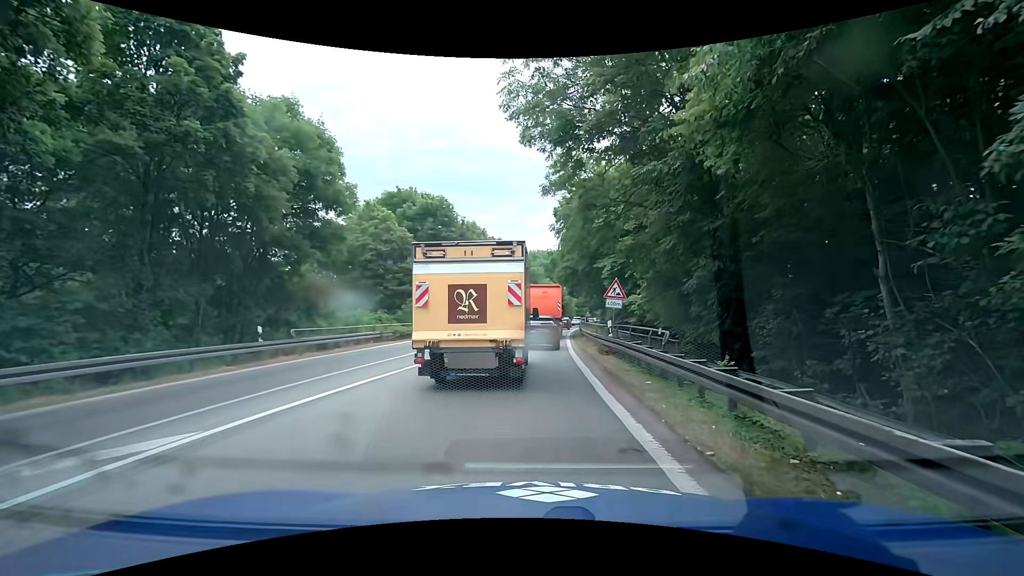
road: trunk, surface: asphalt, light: Day
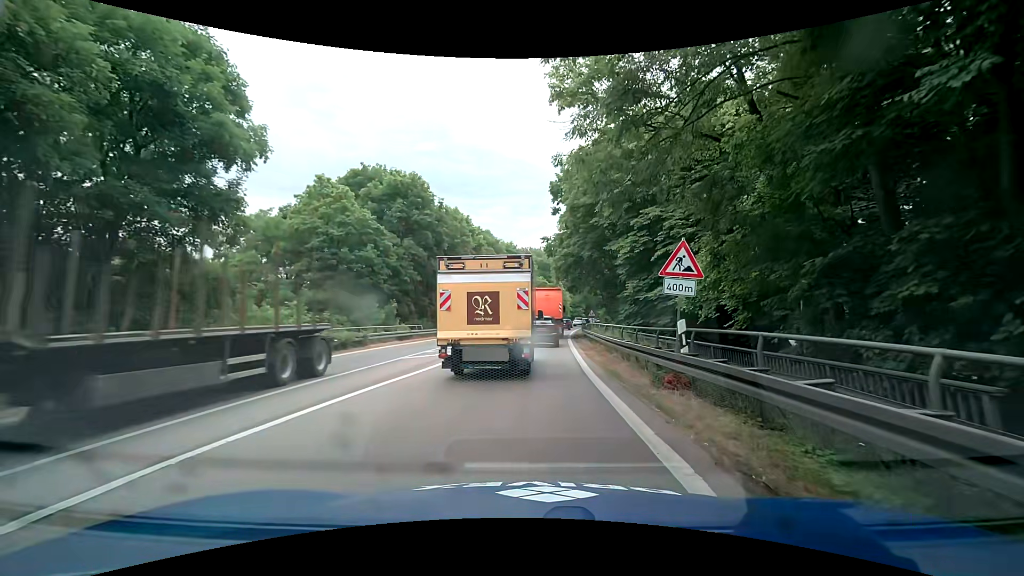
(-0.2, +9.3) m; -1°
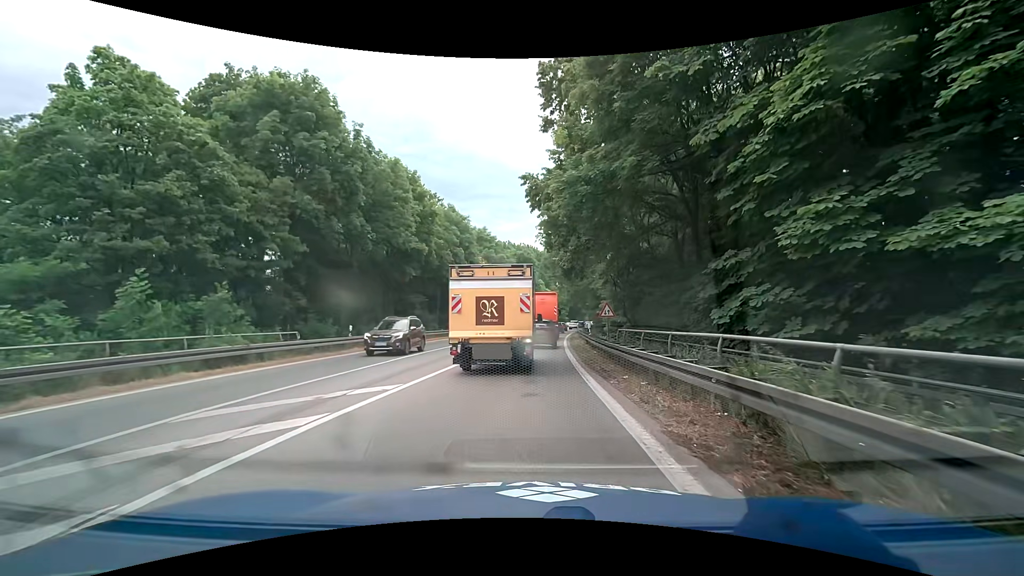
(+0.4, +18.1) m; +2°
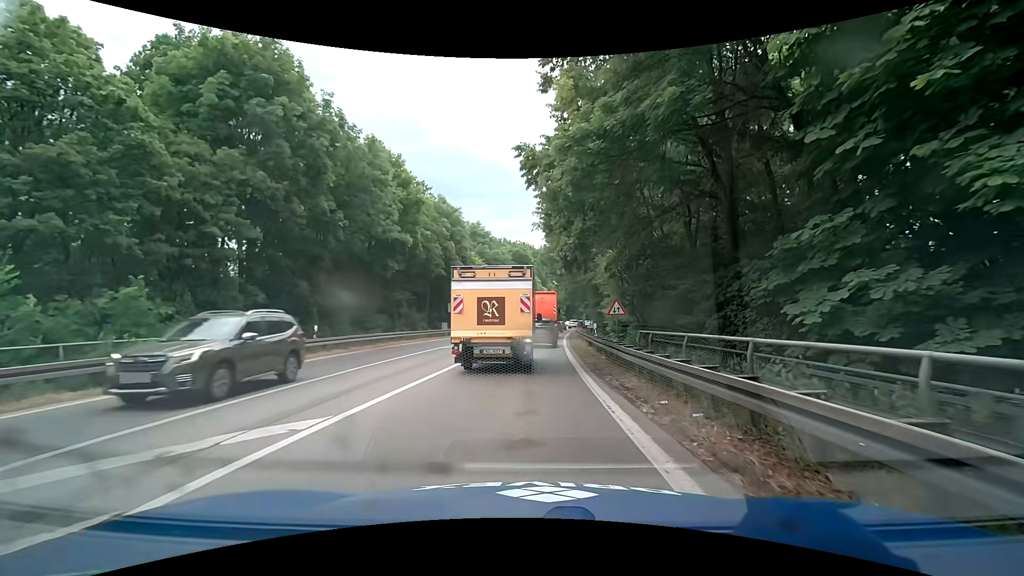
(0.0, +3.8) m; +1°
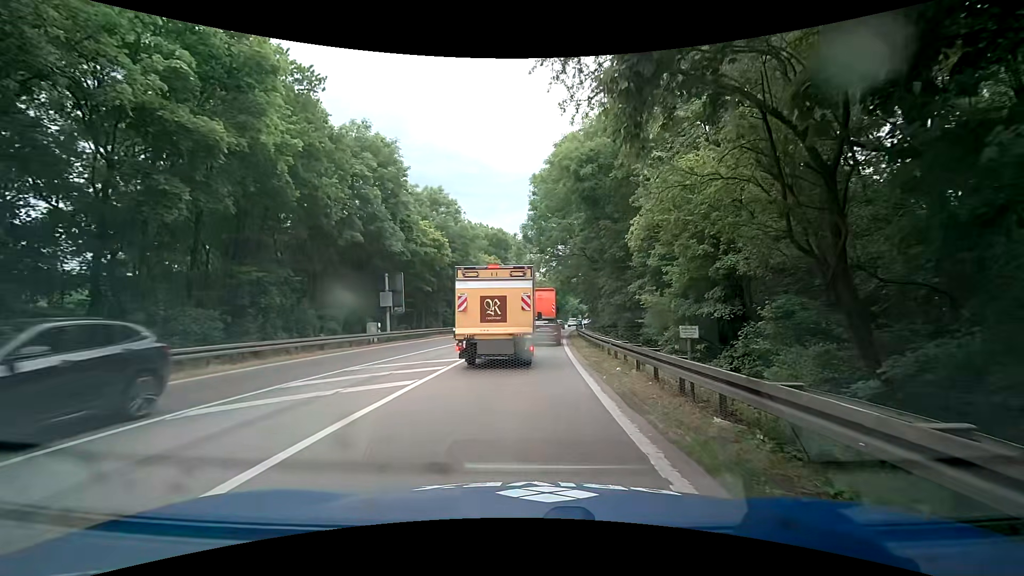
(+0.1, +19.5) m; +2°
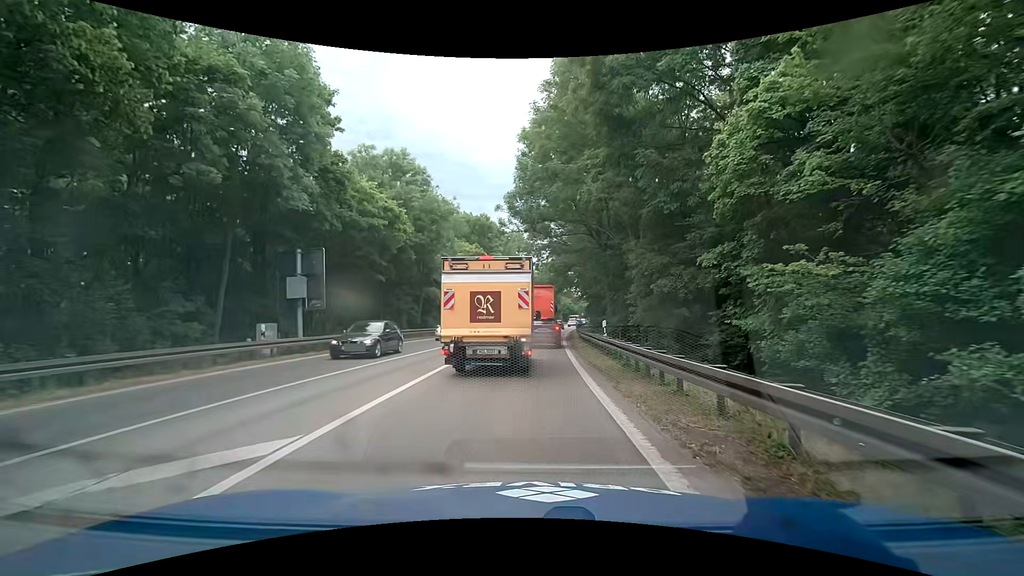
(0.0, +12.2) m; +2°
(0, +10) (0, +20) (0, +30) (0, +40) (+1, +50) (+1, +60) (+2, +70) (+3, +80) (+4, +90) (+5, +100) m
